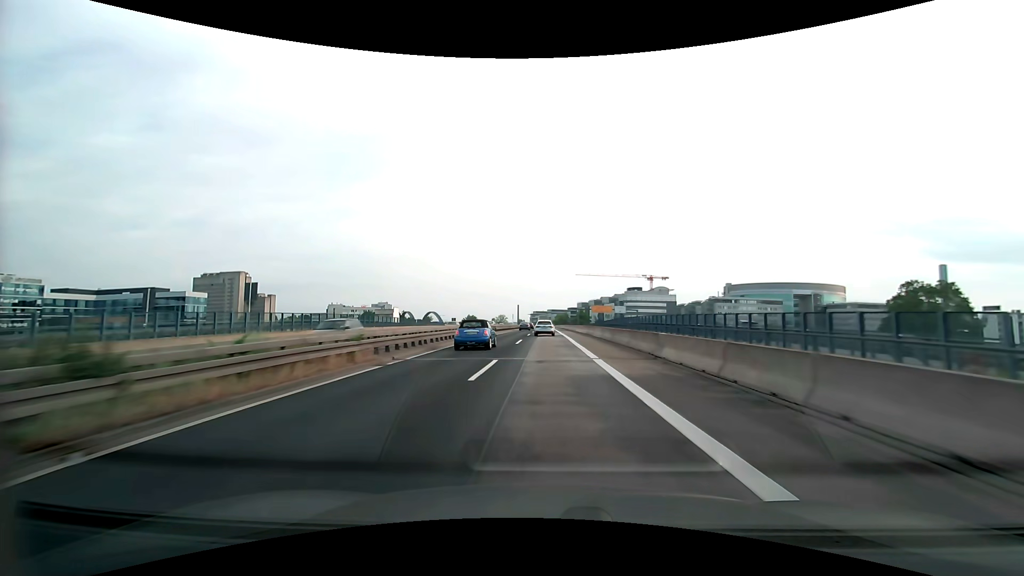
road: motorway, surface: asphalt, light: Day
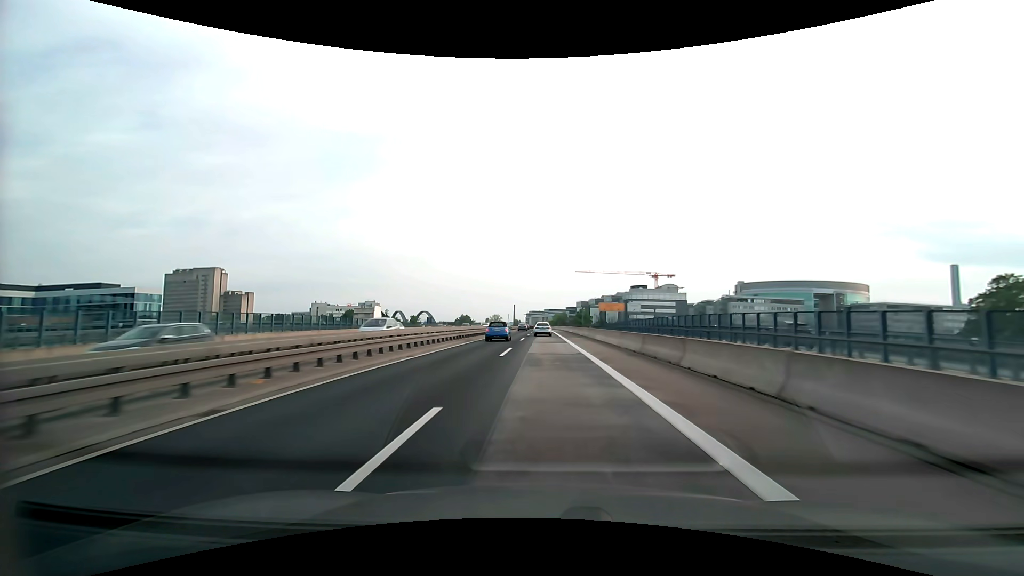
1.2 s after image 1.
(+0.1, +27.4) m; +1°
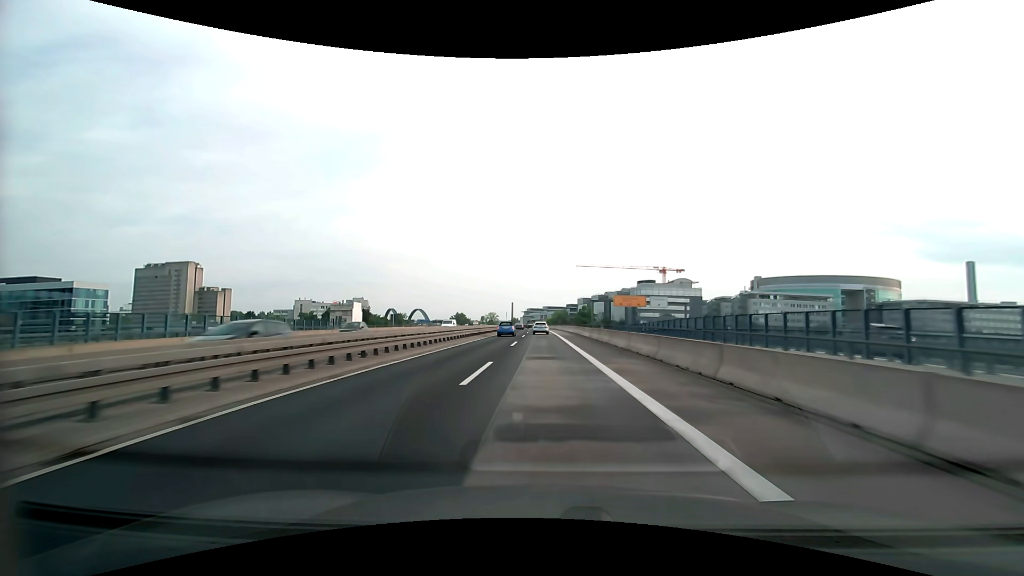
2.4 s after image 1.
(0.0, +27.2) m; 0°
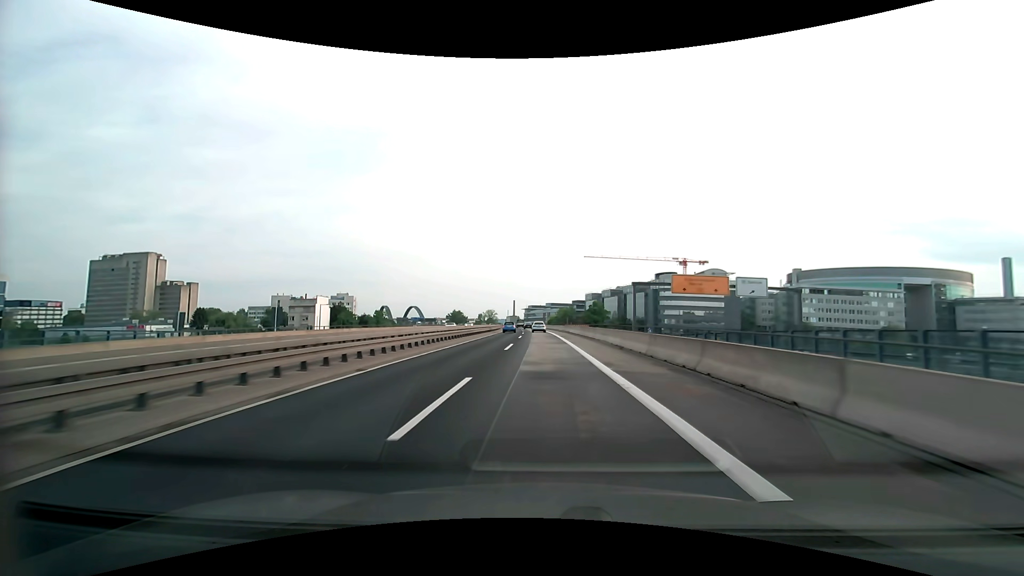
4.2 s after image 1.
(-0.1, +40.6) m; 0°
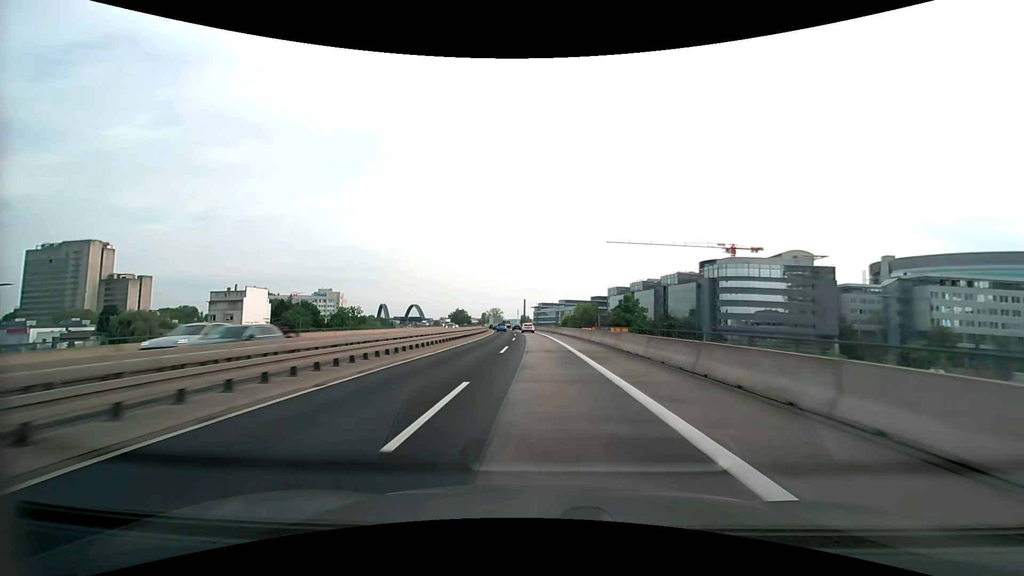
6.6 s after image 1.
(-0.5, +54.0) m; -1°
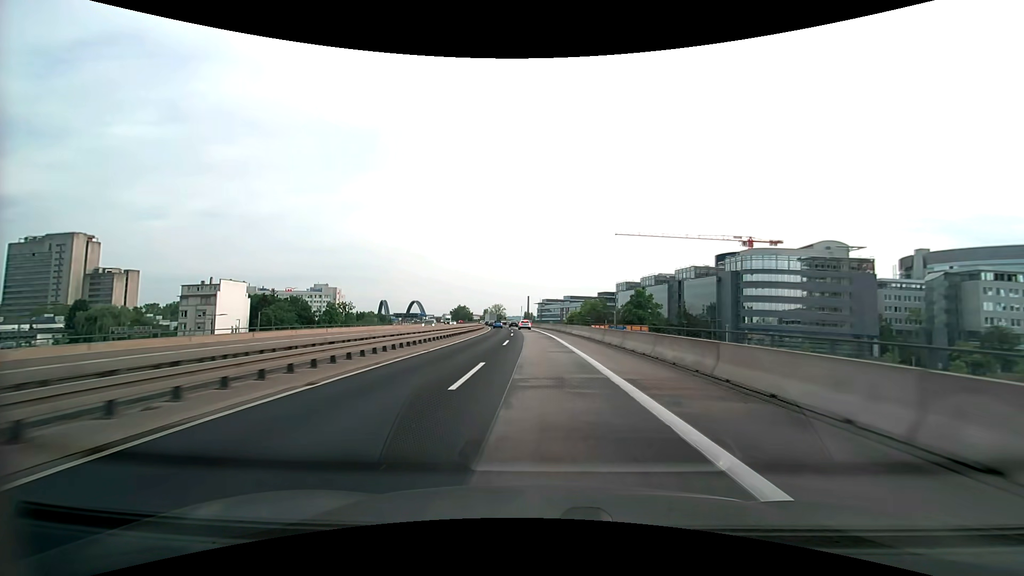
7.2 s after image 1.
(-0.1, +13.5) m; -1°
(0, +10) (0, +20) (0, +30) (-1, +40) (-1, +50) (-2, +60) (-2, +70) (-3, +80) (-4, +90) (-5, +100) m
